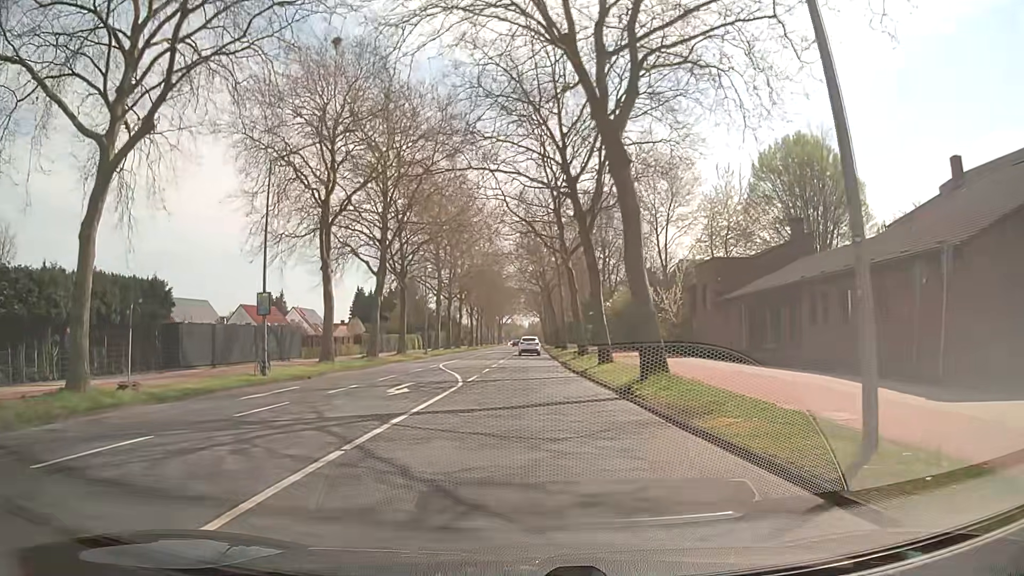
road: secondary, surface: asphalt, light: Day
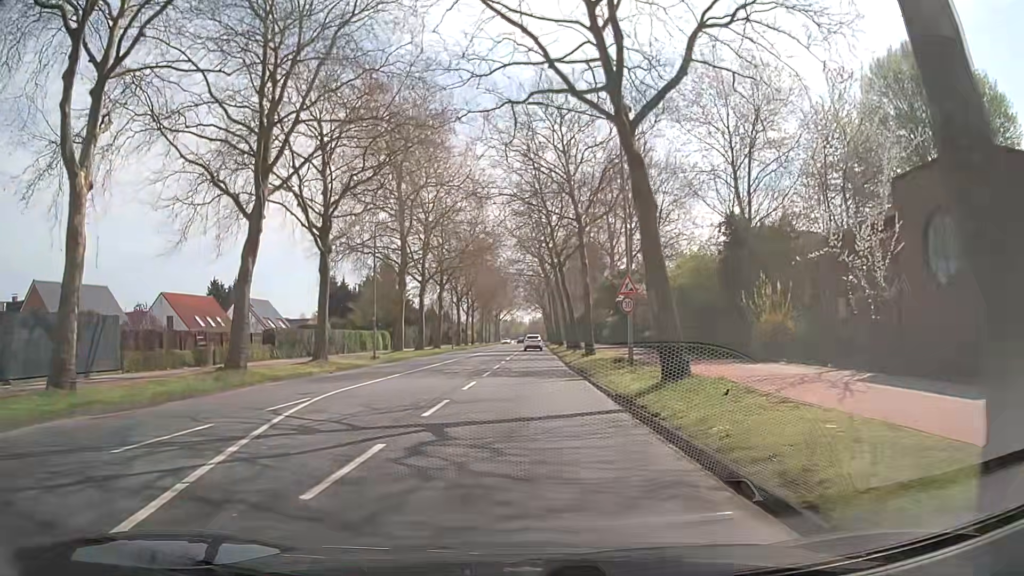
(-0.1, +22.6) m; -1°
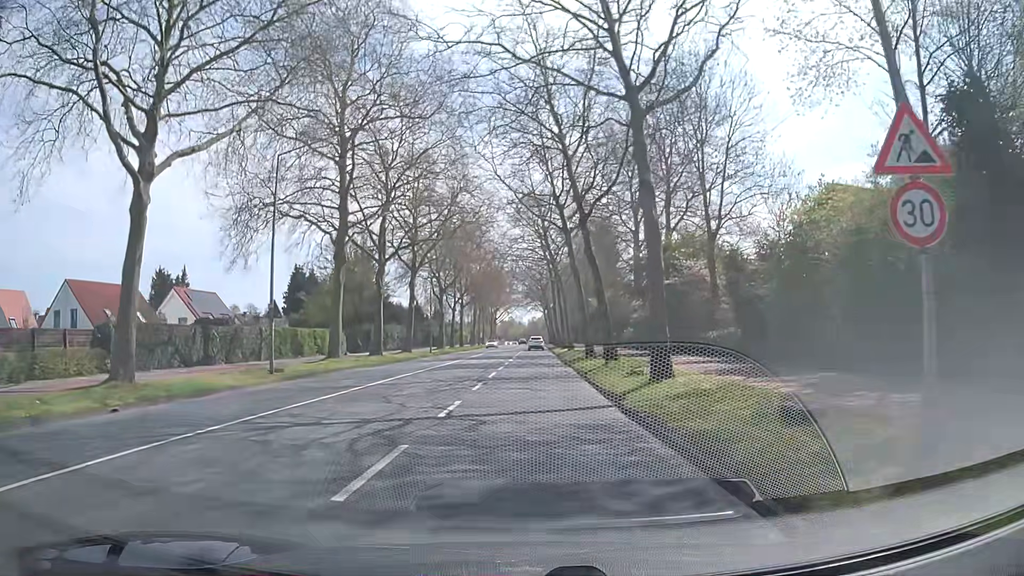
(+0.2, +18.1) m; +1°
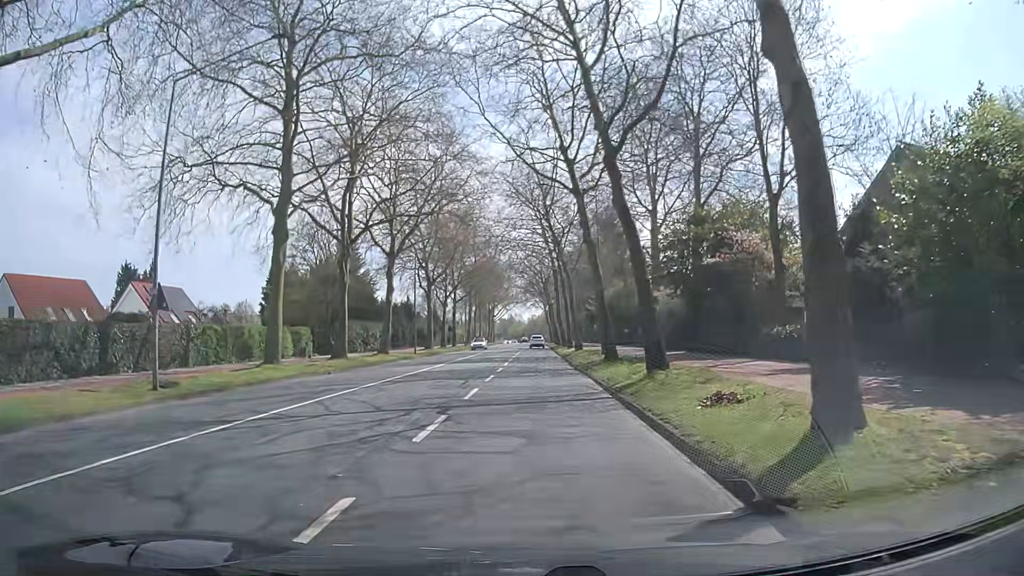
(0.0, +9.0) m; -1°
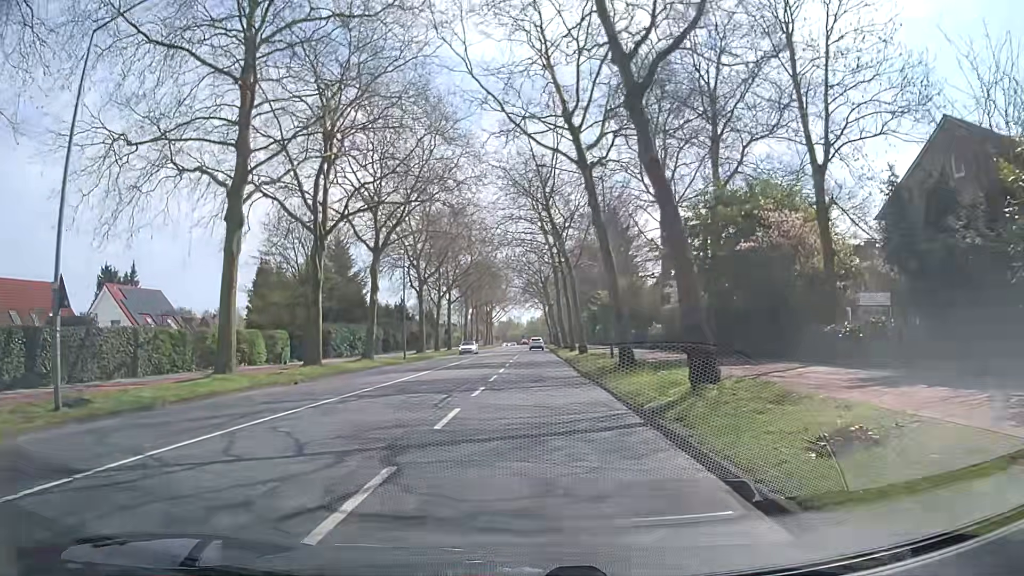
(0.0, +4.5) m; -1°
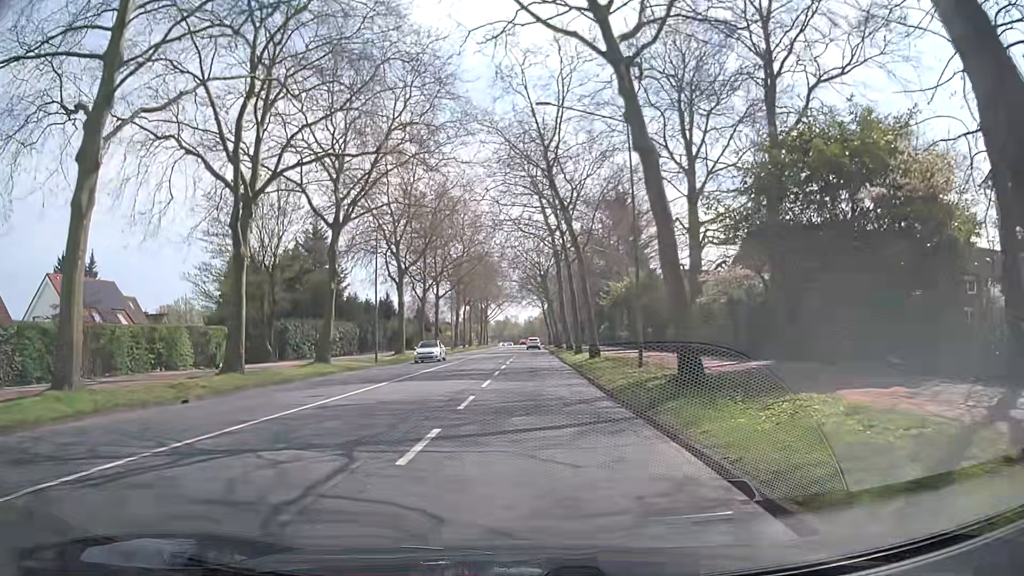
(+0.1, +9.0) m; +1°
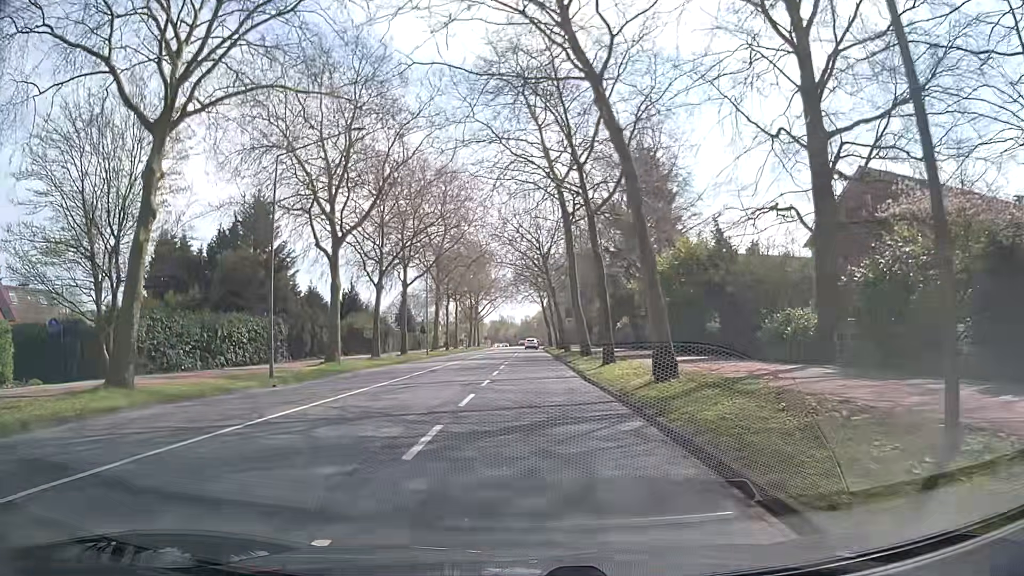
(-0.1, +17.9) m; 0°
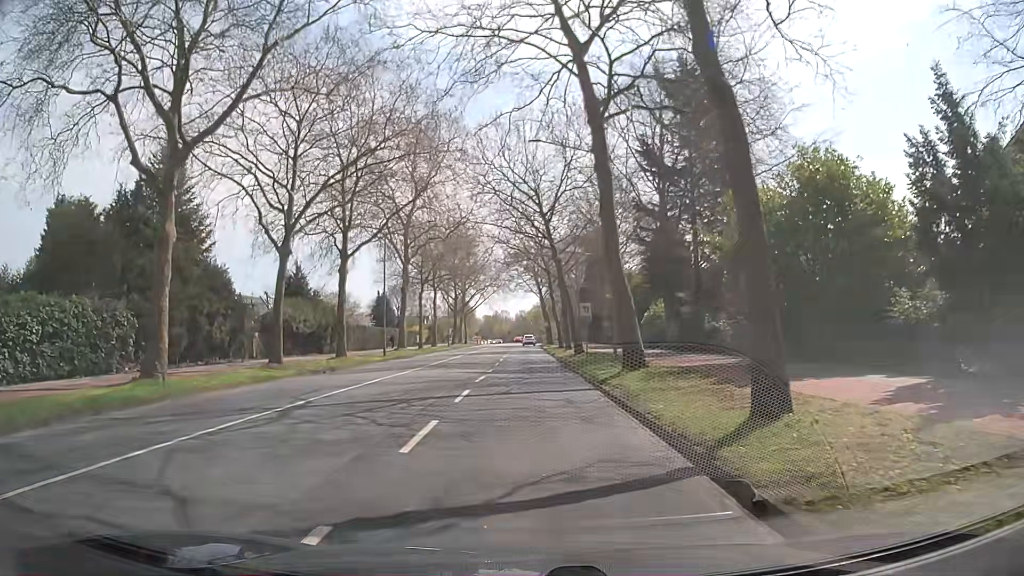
(+0.1, +17.8) m; +3°
